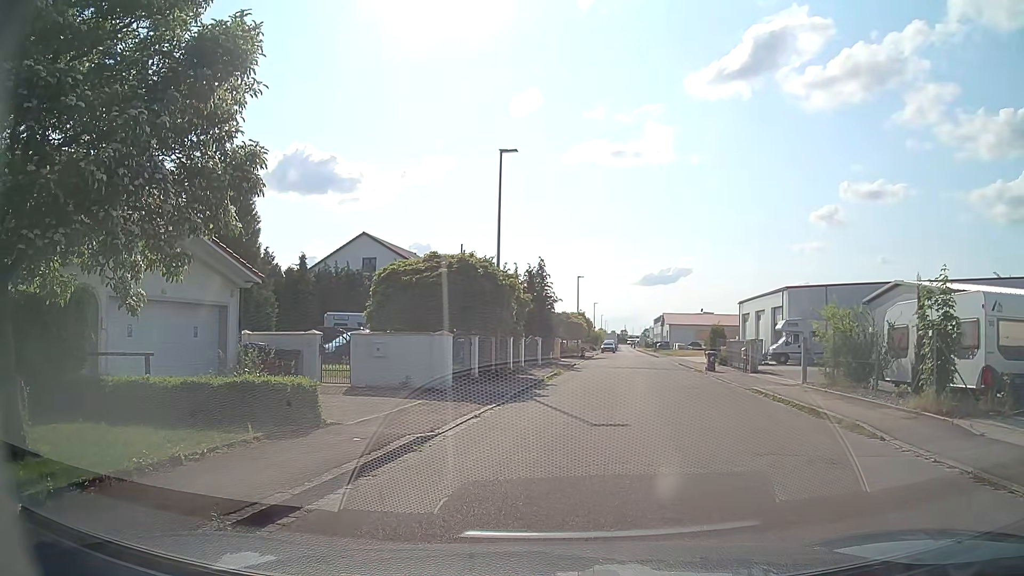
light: Day
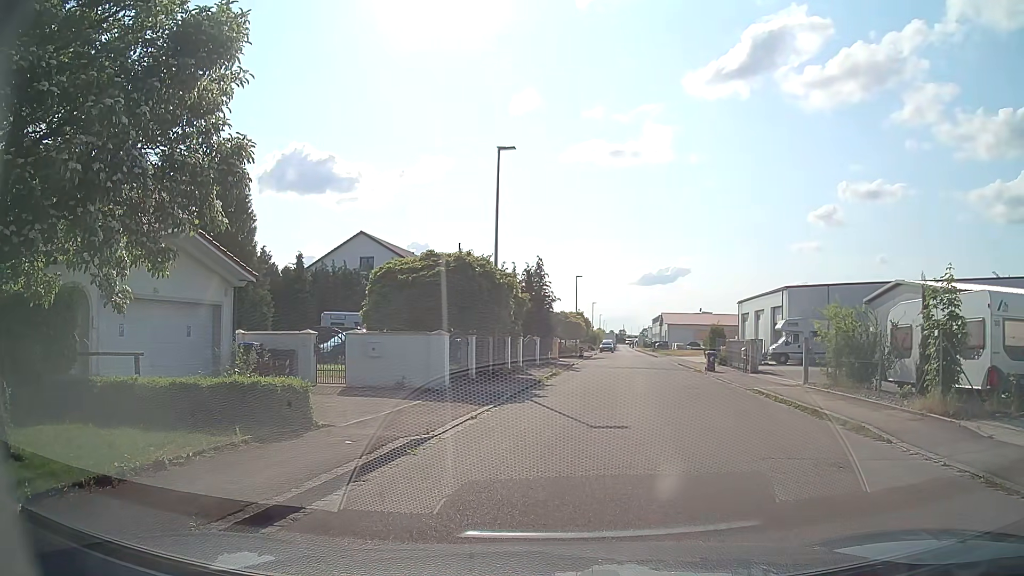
(0.0, +0.3) m; 0°
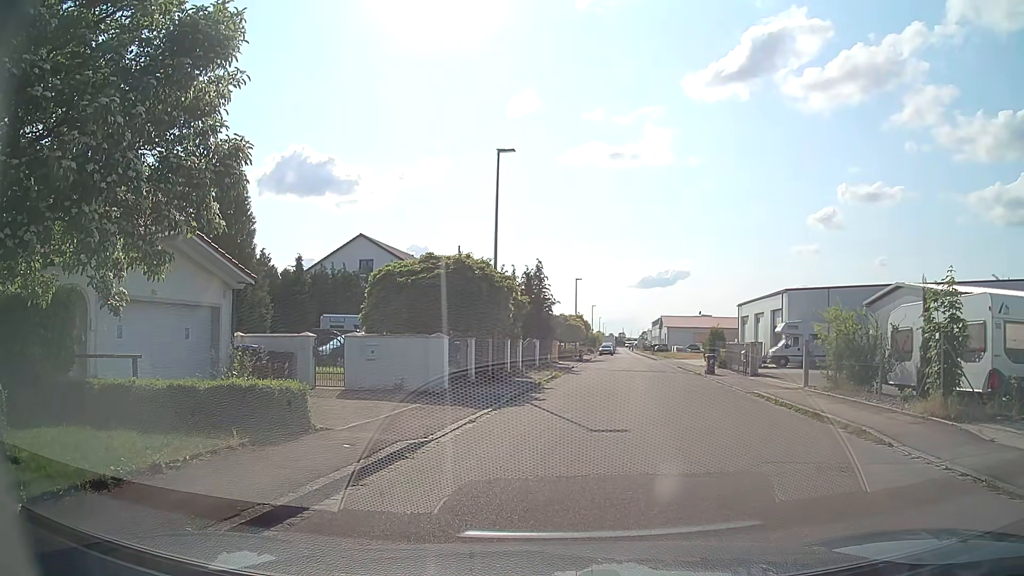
(0.0, +0.1) m; 0°
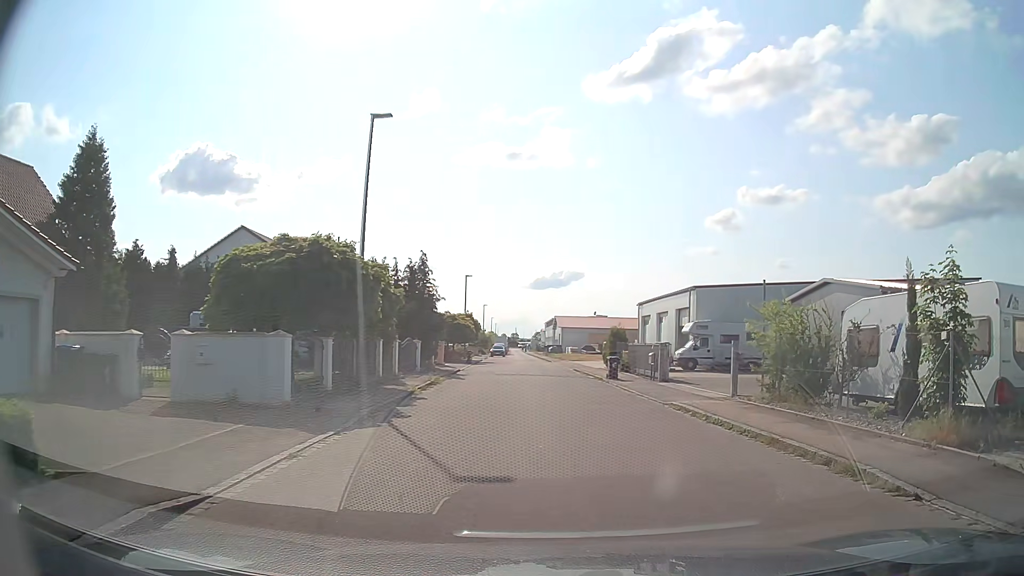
(+0.3, +4.1) m; +9°
(+1, +10) (+1, +20) (+1, +30) (0, +40) (0, +50) (-1, +60) (-1, +70) (-1, +80) (-2, +90) (-2, +100) m
